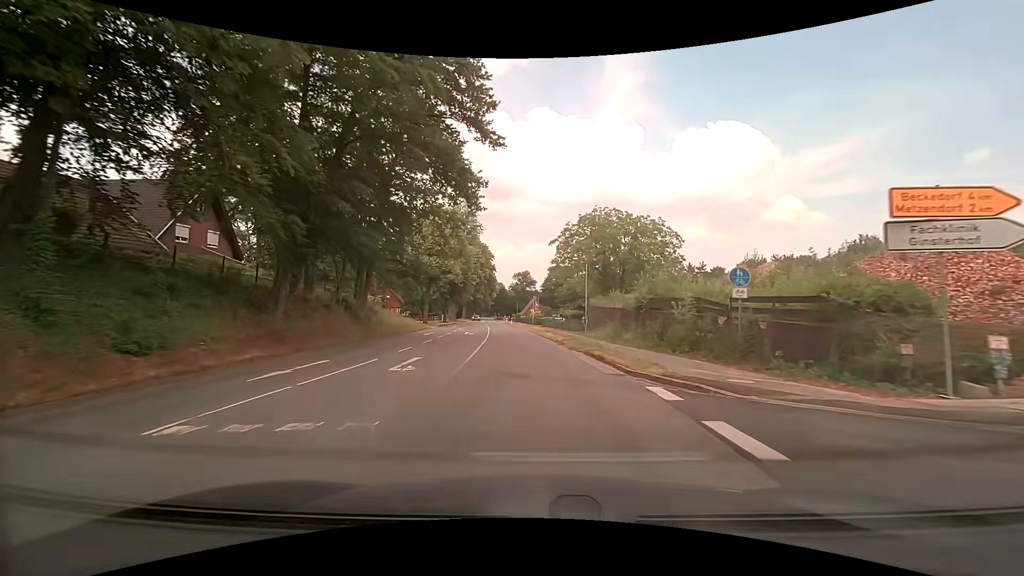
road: secondary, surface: asphalt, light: Day
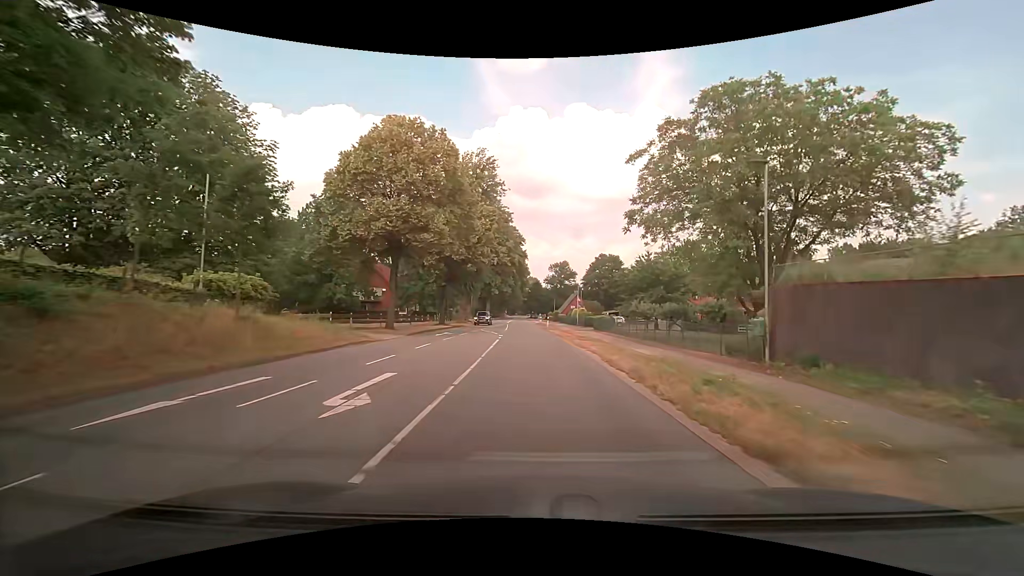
(-1.0, +30.0) m; -4°
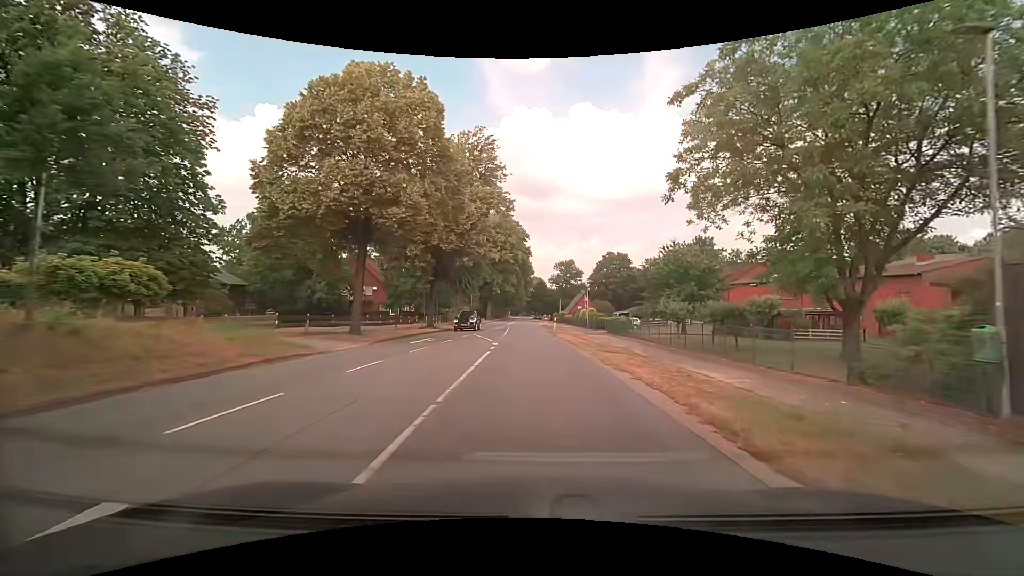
(0.0, +7.7) m; 0°
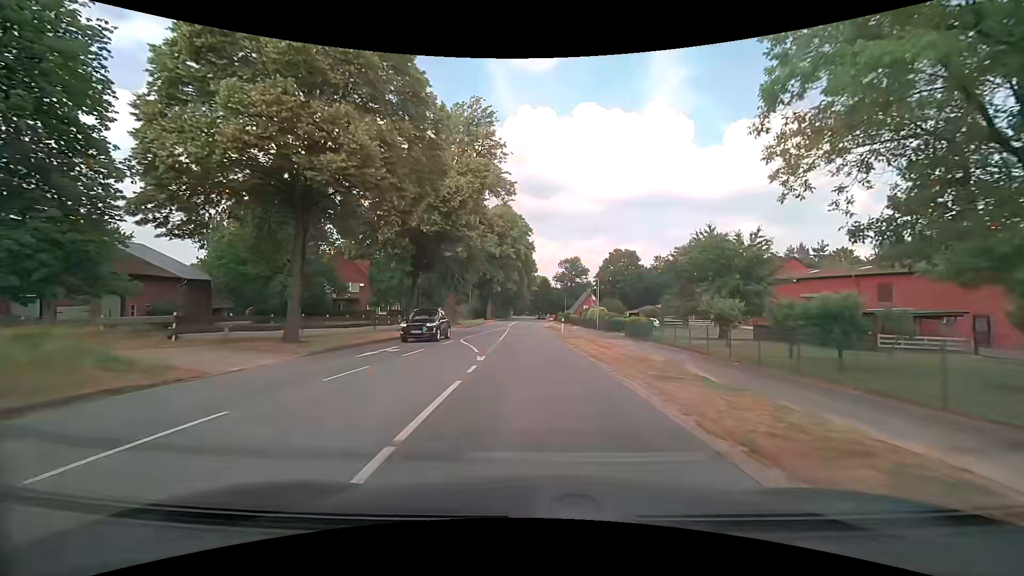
(0.0, +7.8) m; -1°
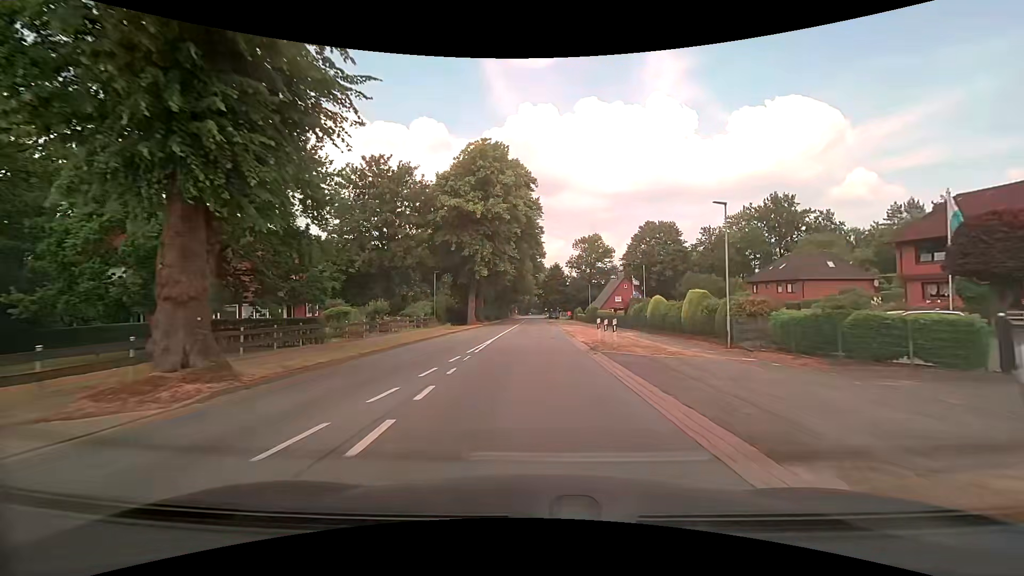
(-0.1, +39.3) m; 0°
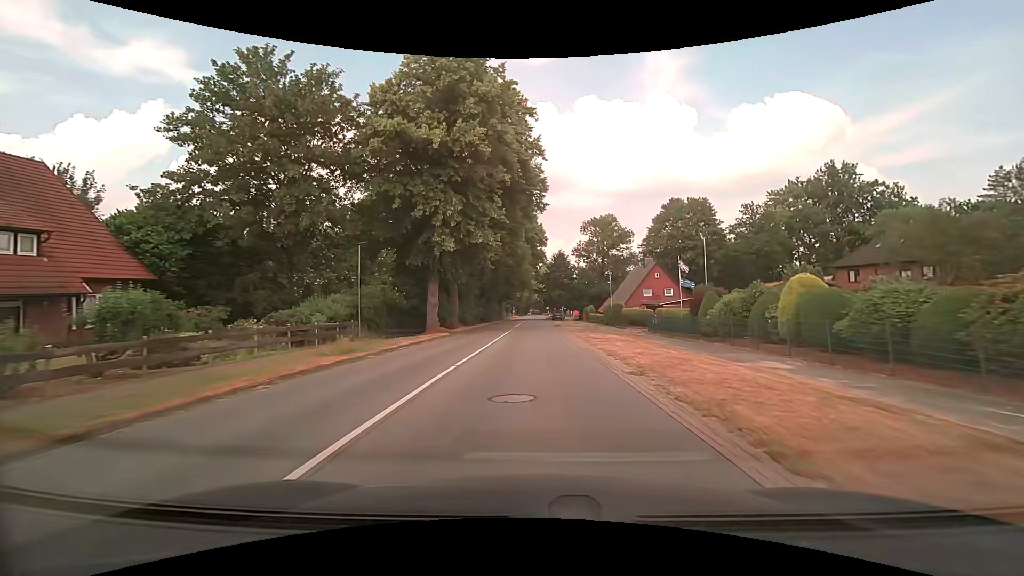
(-0.2, +23.6) m; 0°
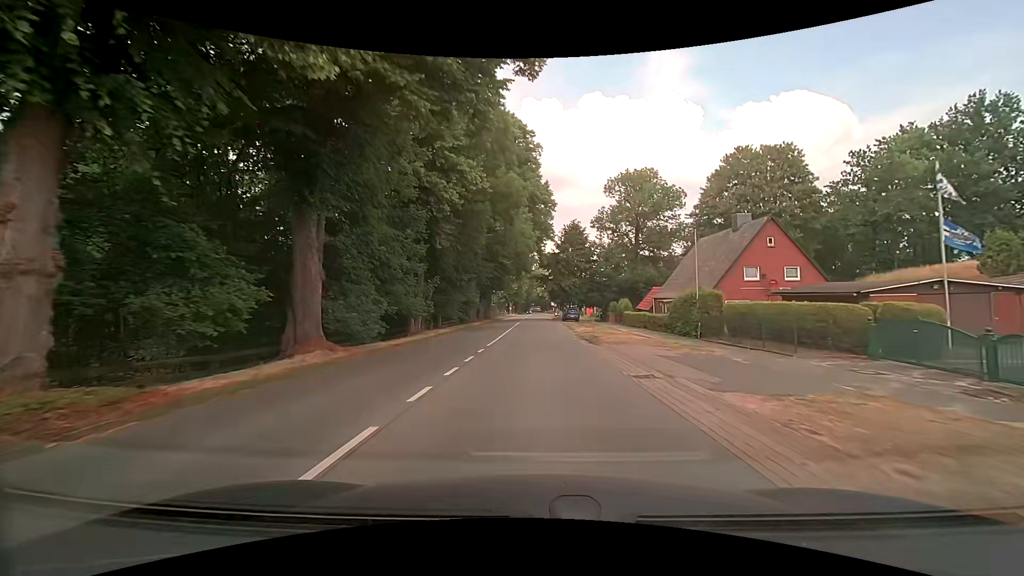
(-0.1, +31.3) m; 0°
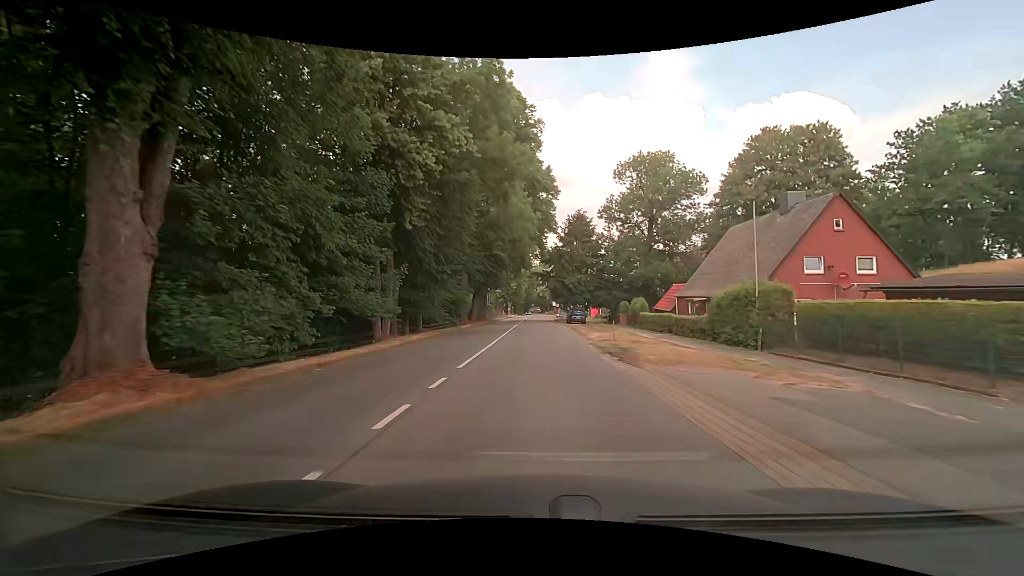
(0.0, +7.7) m; 0°
